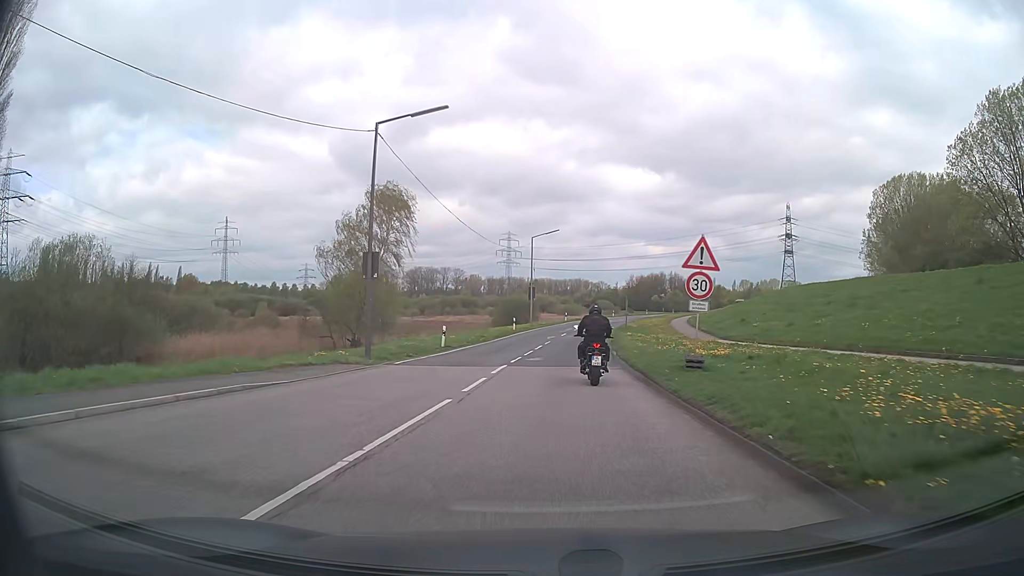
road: secondary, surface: asphalt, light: Day
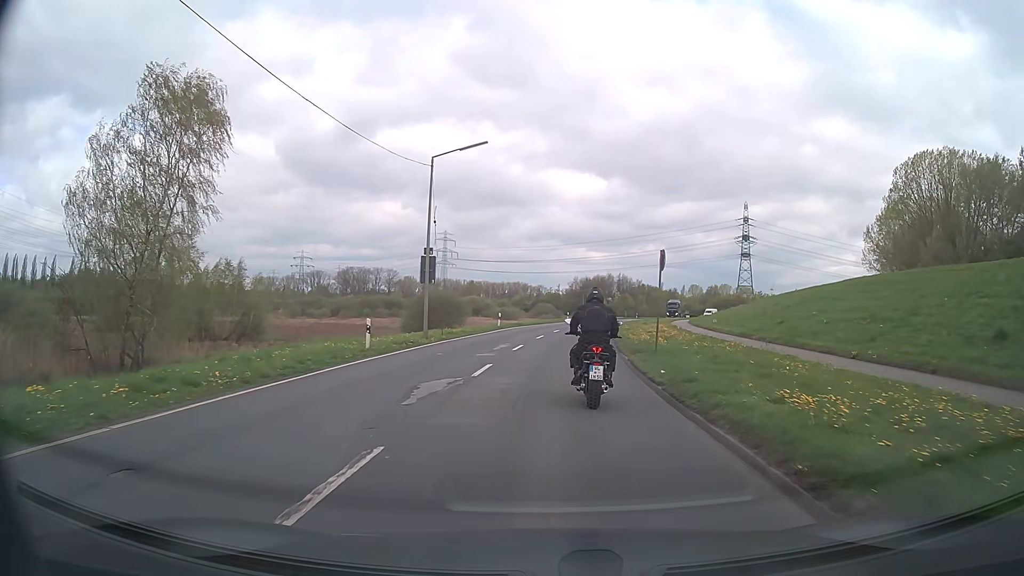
(+1.3, +31.6) m; +5°
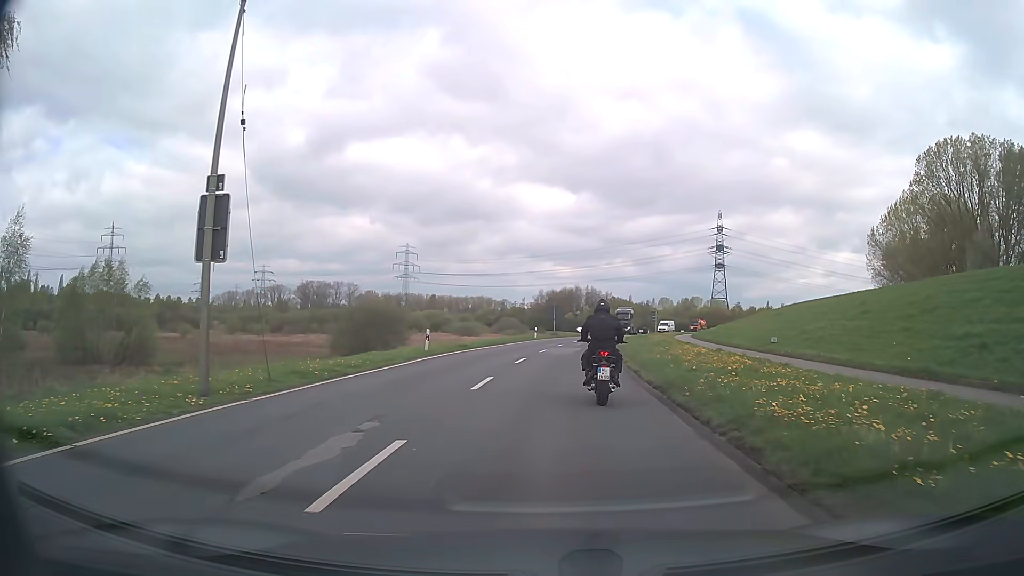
(+0.4, +18.0) m; +3°
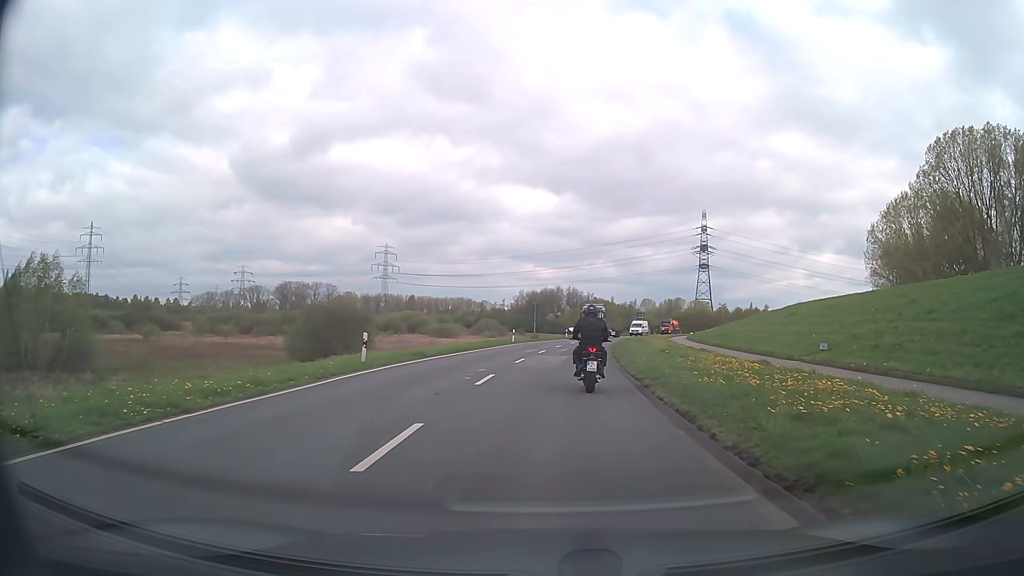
(+0.1, +7.5) m; +2°
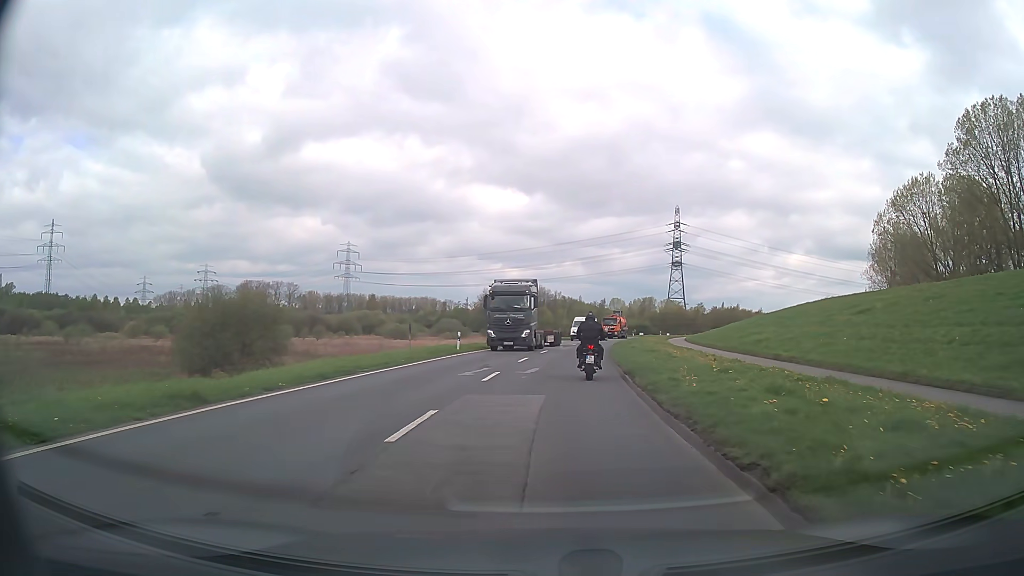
(+0.4, +16.2) m; +3°
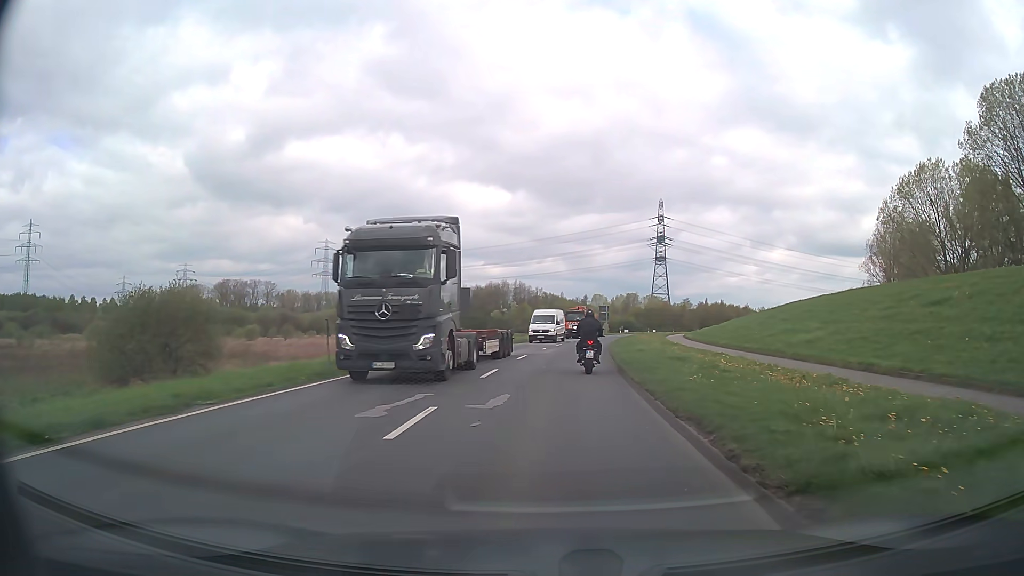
(+0.1, +8.8) m; +1°
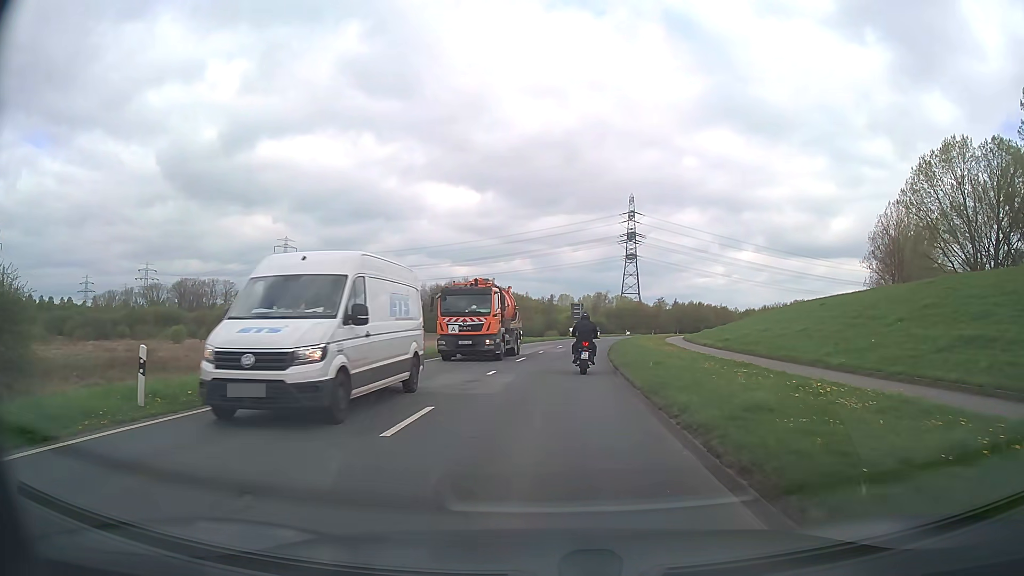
(+0.6, +17.6) m; +4°
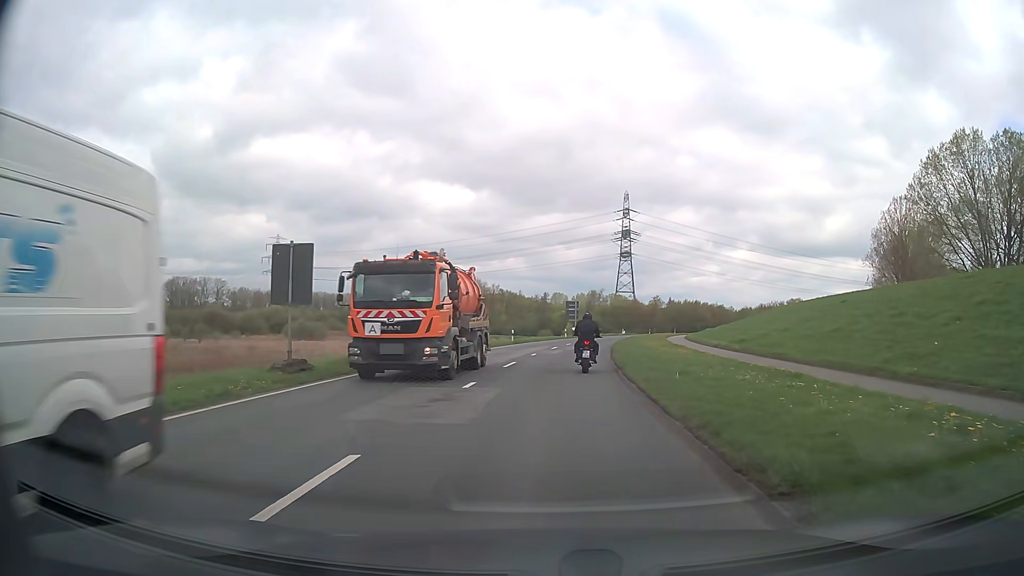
(0.0, +4.2) m; 0°
(0, +10) (+1, +20) (+1, +30) (+2, +40) (+4, +50) (+5, +60) (+7, +69) (+10, +79) (+12, +89) (+15, +98) m
